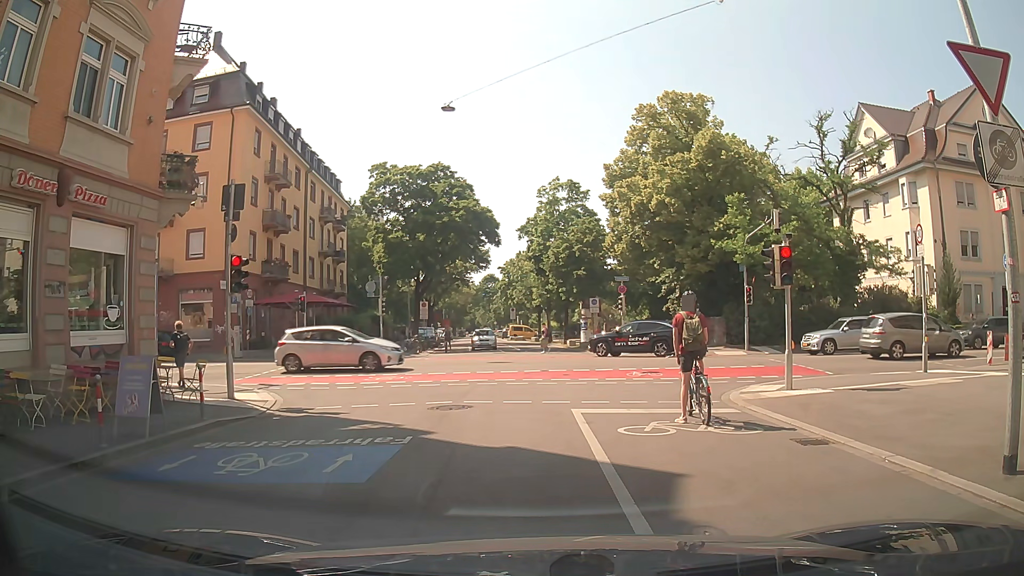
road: residential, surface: asphalt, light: Day
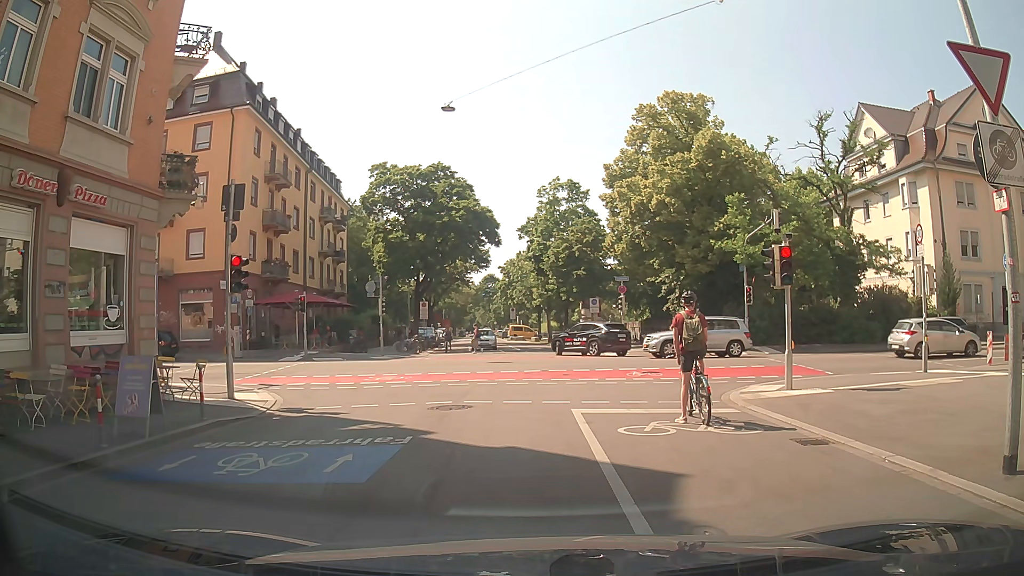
(0.0, 0.0) m; 0°
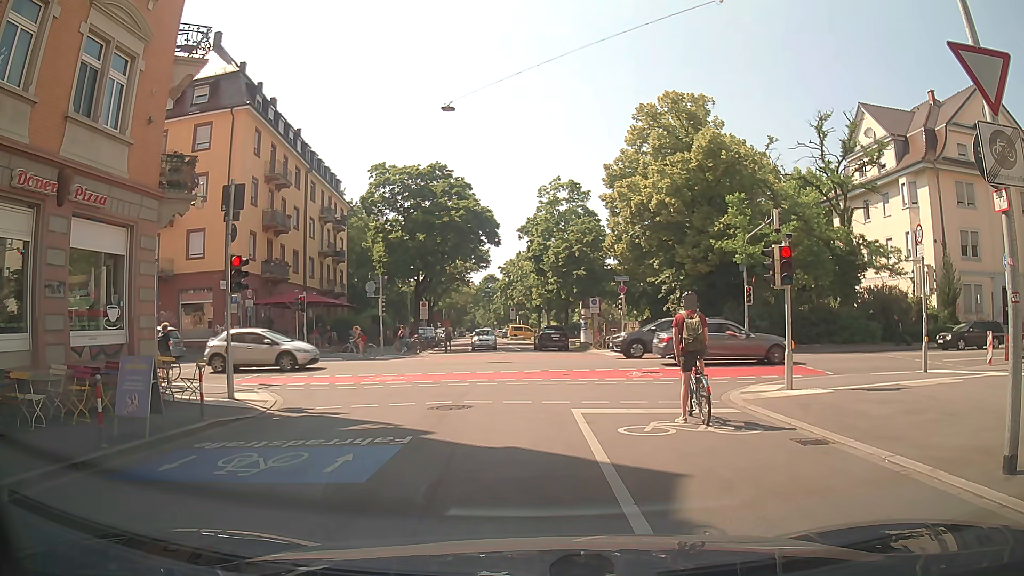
(0.0, 0.0) m; 0°
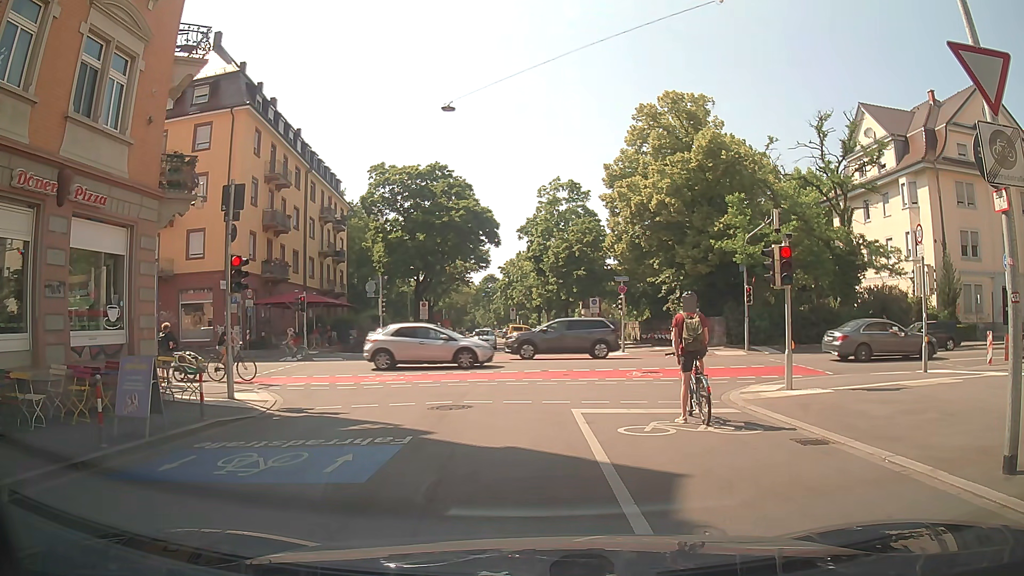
(0.0, 0.0) m; 0°
